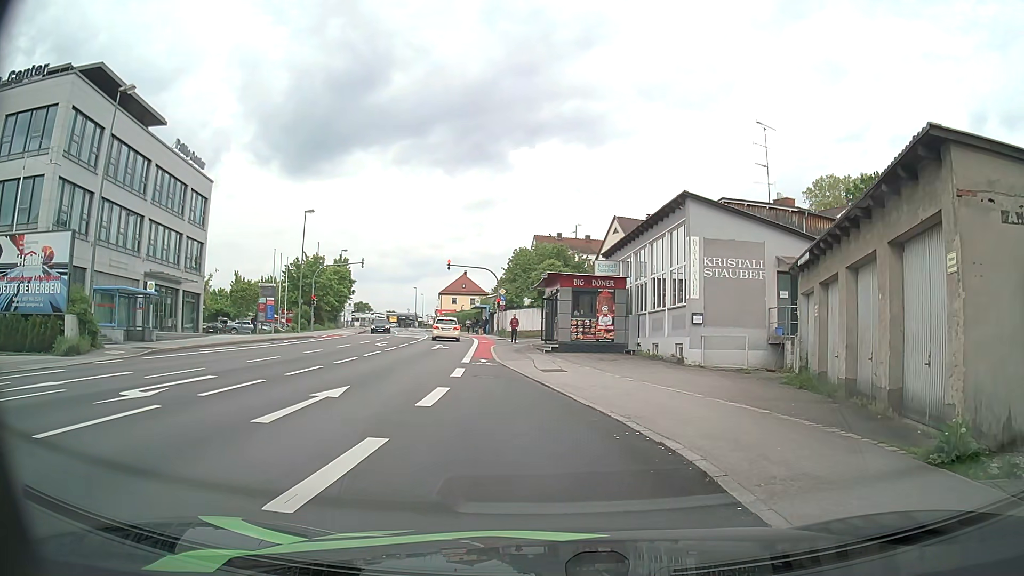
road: tertiary_link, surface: asphalt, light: Day
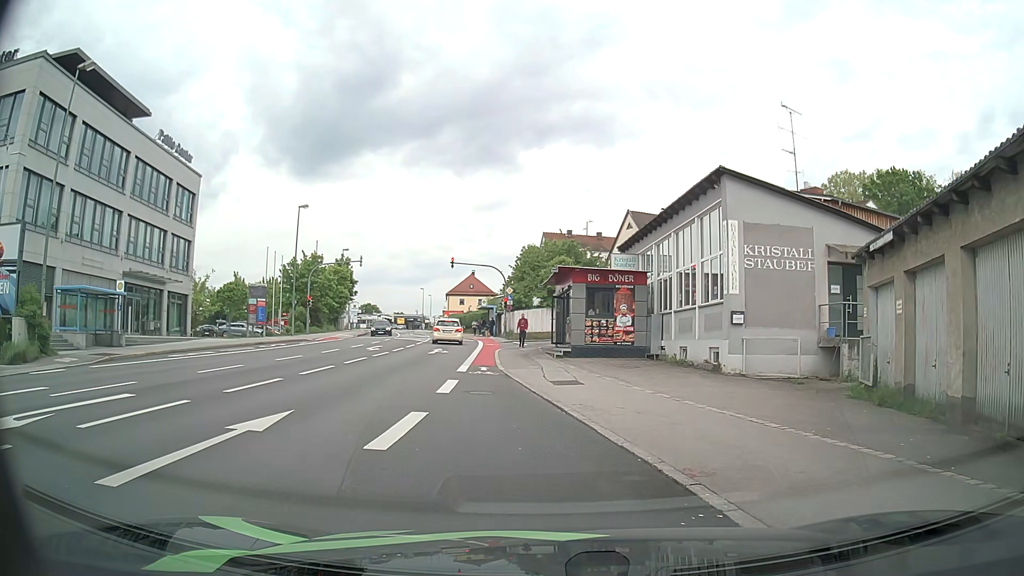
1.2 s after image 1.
(0.0, +3.6) m; 0°
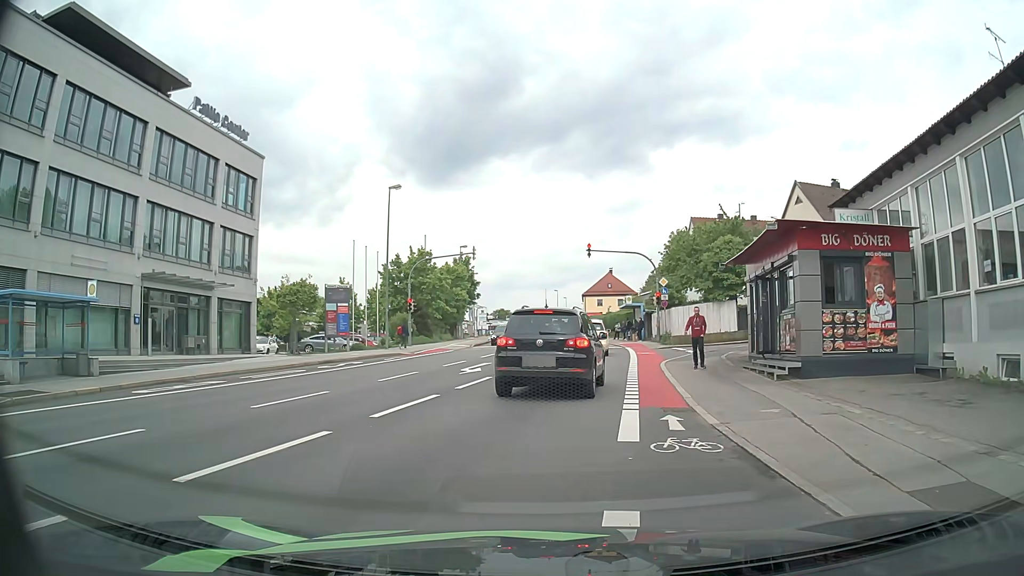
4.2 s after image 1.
(-1.5, +11.4) m; -12°
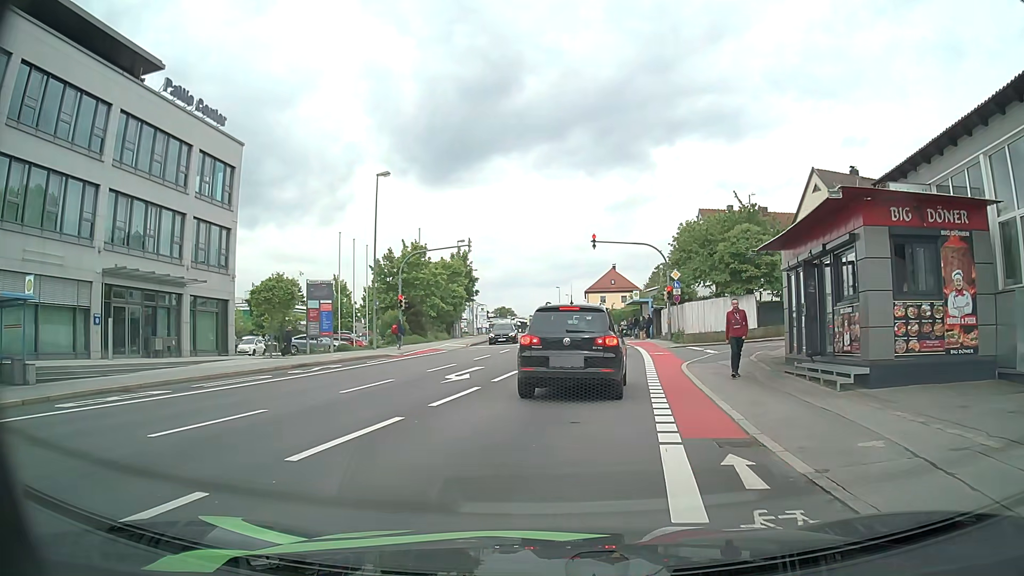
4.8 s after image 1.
(0.0, +3.4) m; 0°
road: tertiary
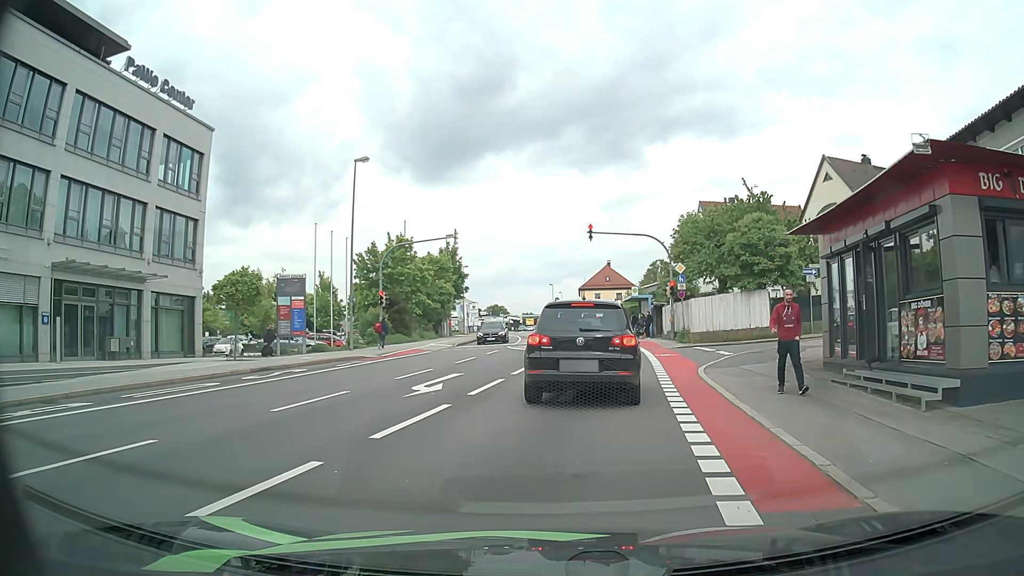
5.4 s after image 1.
(0.0, +3.2) m; 0°
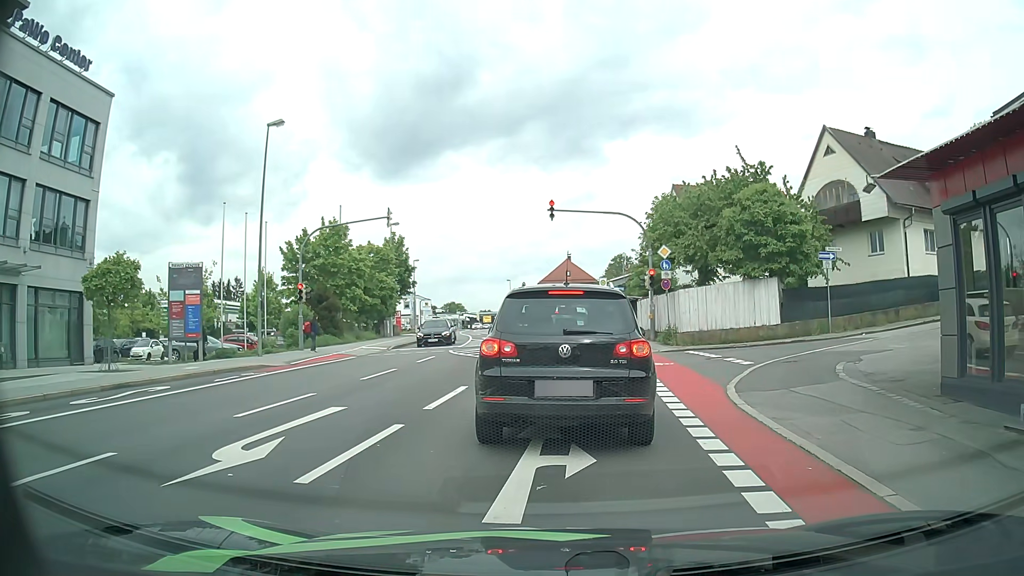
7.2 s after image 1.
(+0.1, +6.5) m; +3°
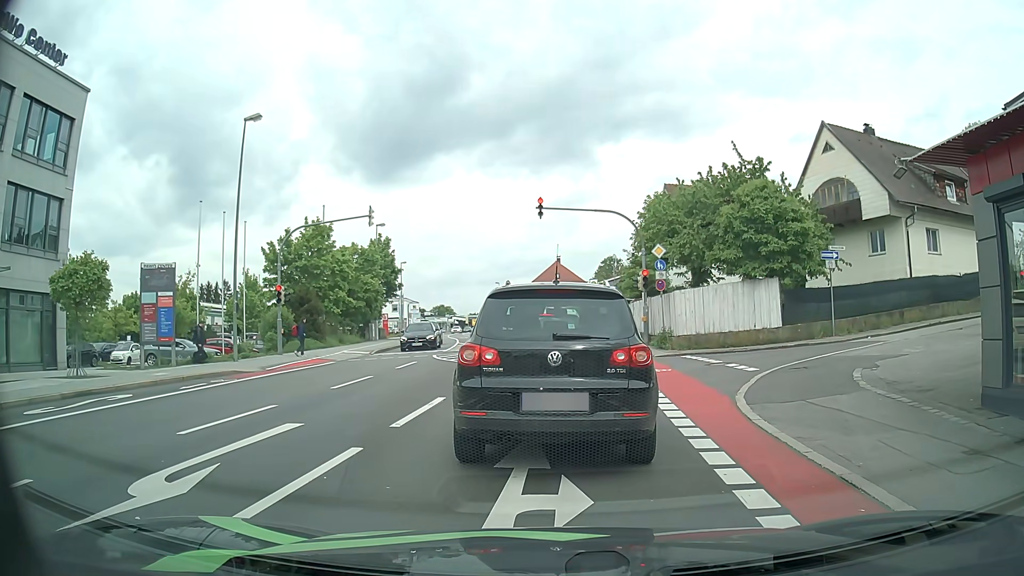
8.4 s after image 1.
(0.0, +1.3) m; 0°
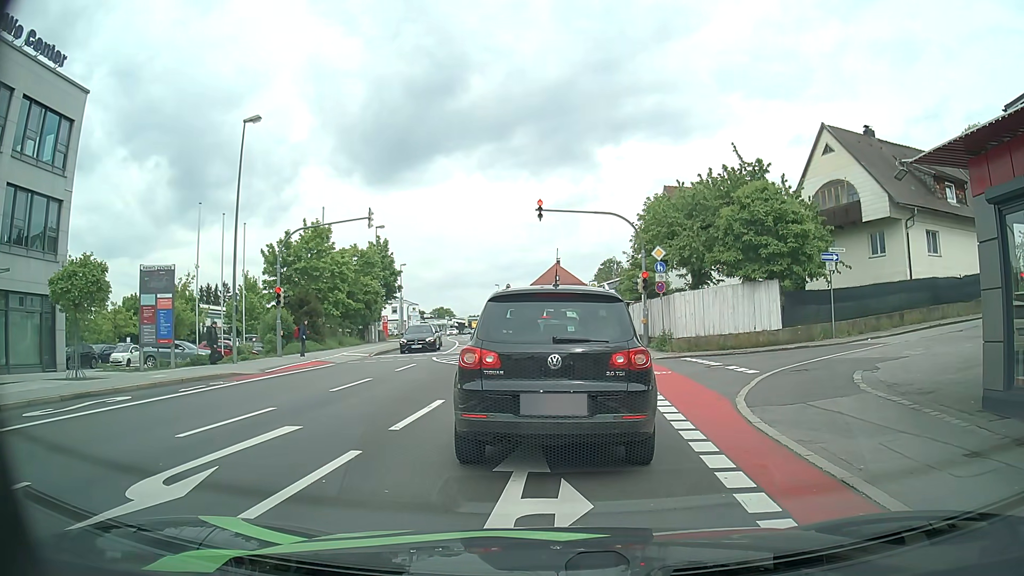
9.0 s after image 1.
(0.0, +0.1) m; 0°
